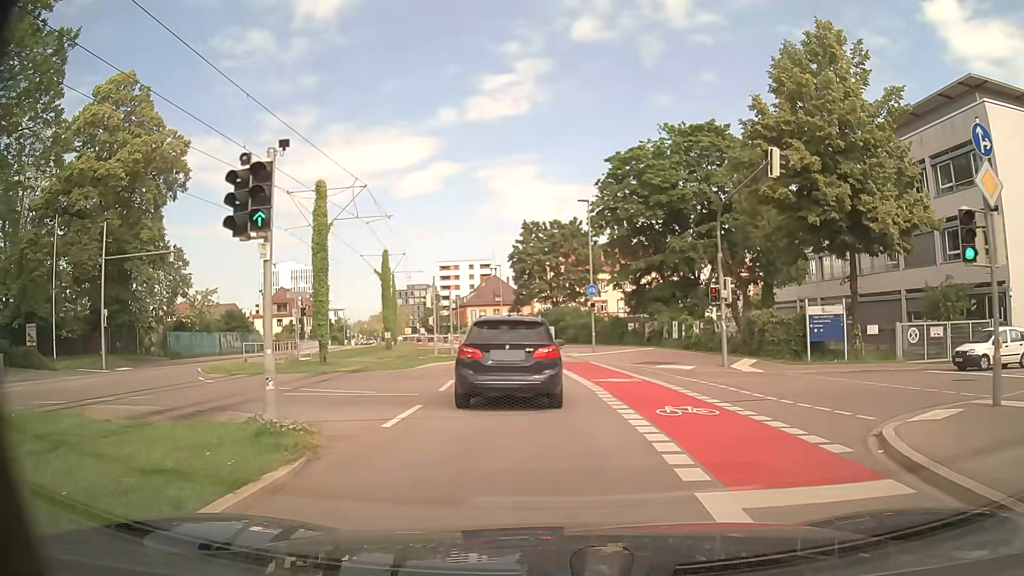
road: secondary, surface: asphalt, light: Day
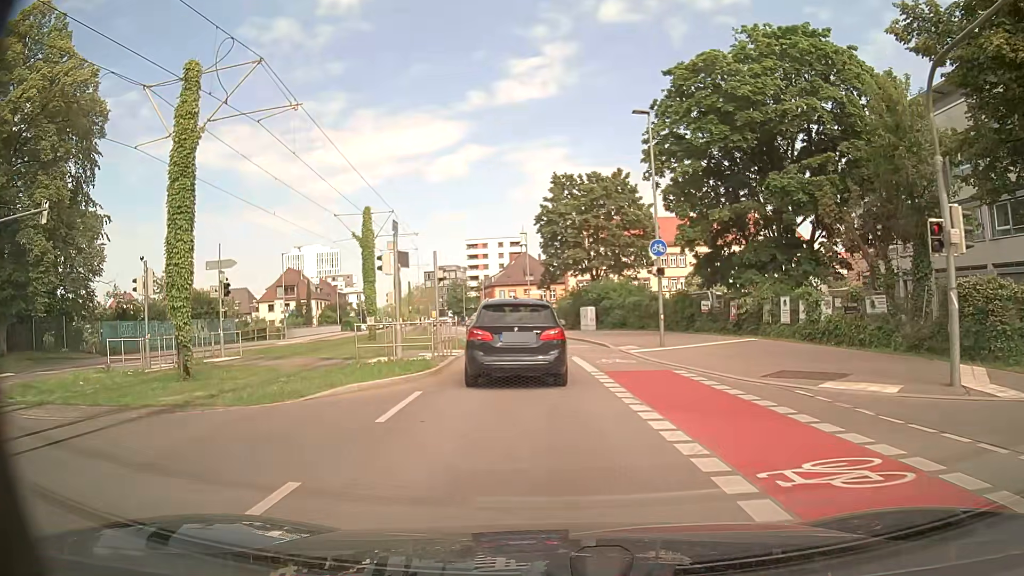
(-0.2, +12.9) m; -3°
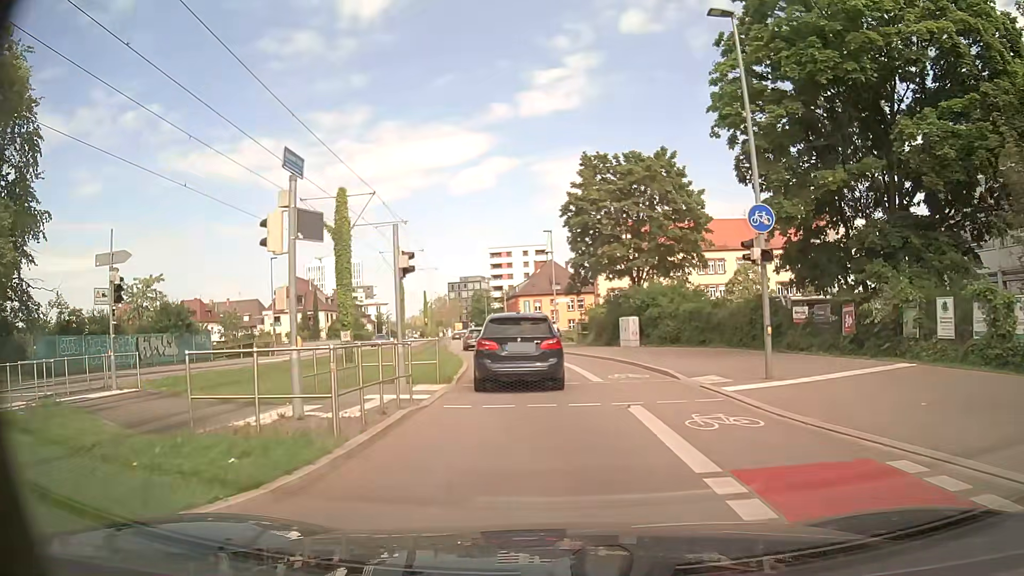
(-0.2, +8.9) m; -3°
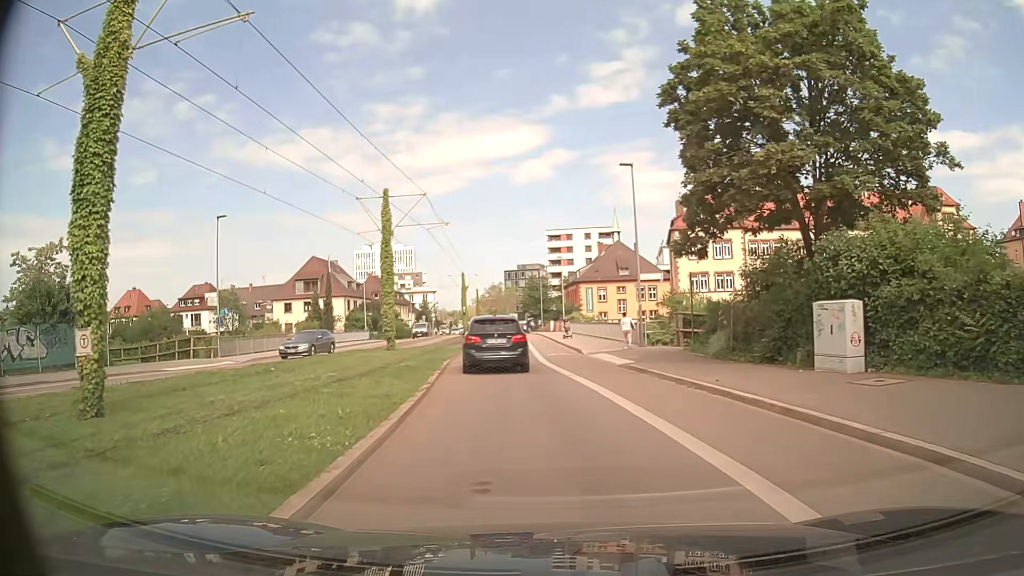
(-0.7, +19.4) m; -5°
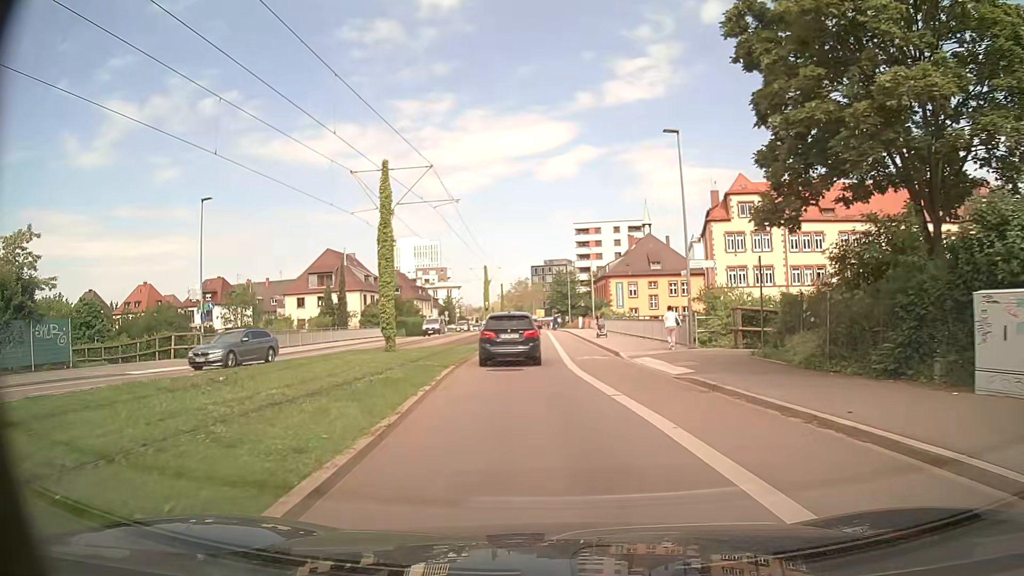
(-0.1, +5.2) m; -2°
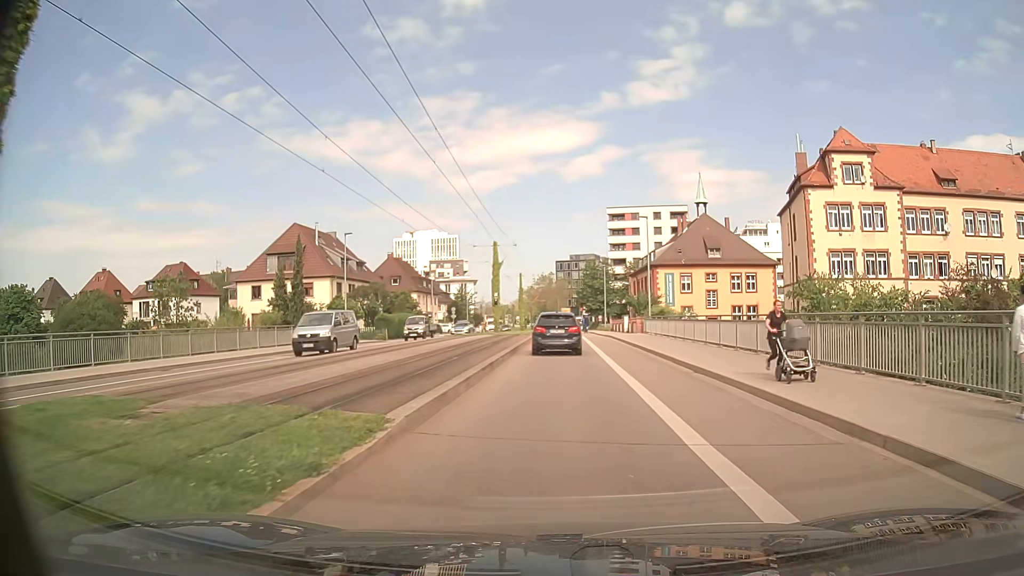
(-1.2, +21.8) m; -2°
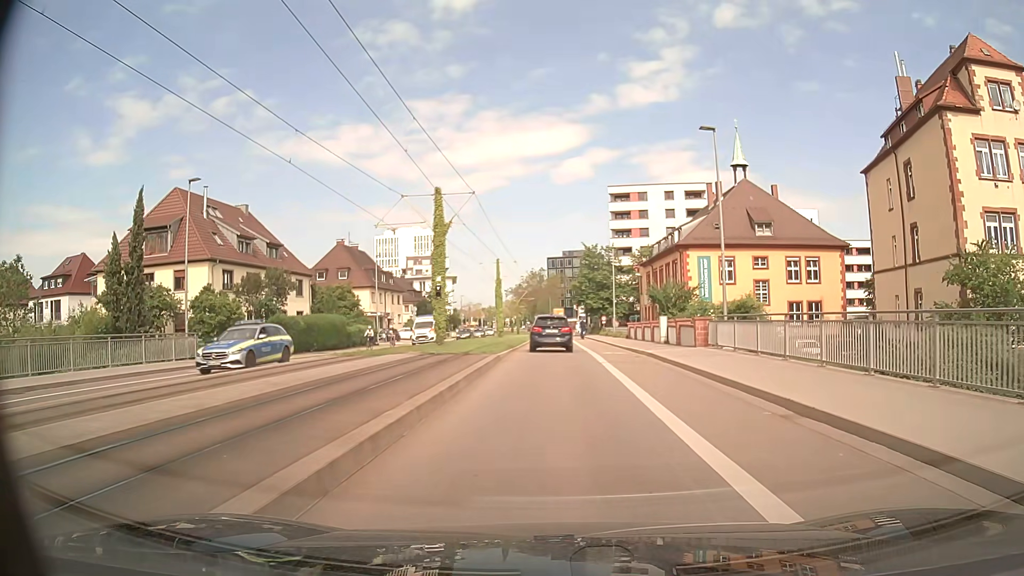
(+0.1, +23.1) m; 0°
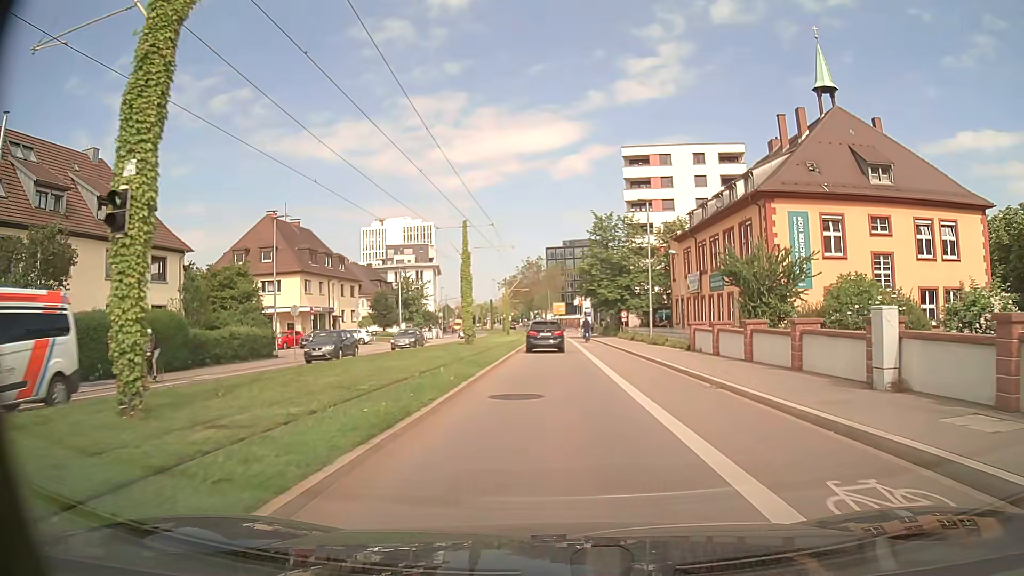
(0.0, +23.2) m; 0°
